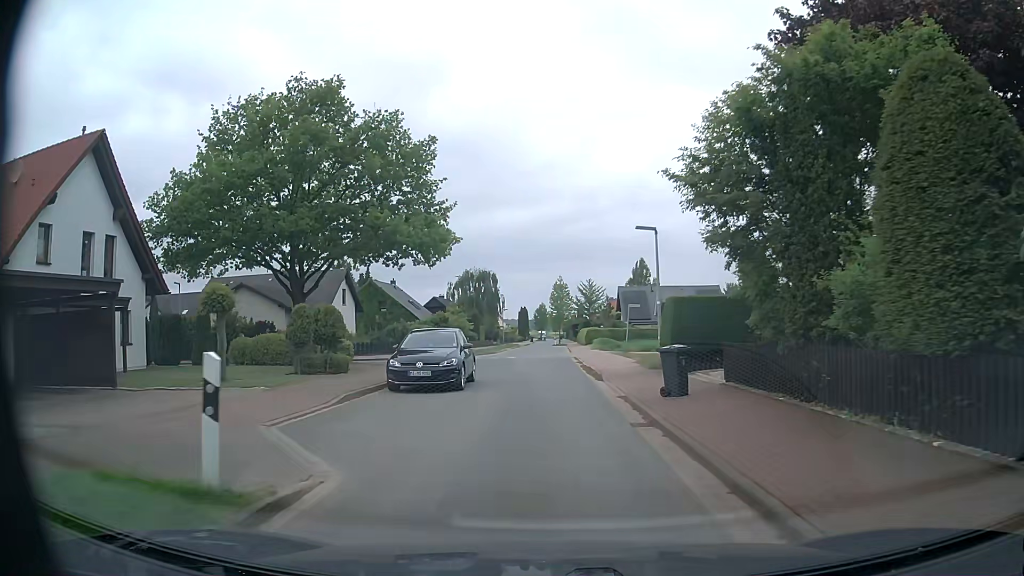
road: residential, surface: asphalt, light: Day
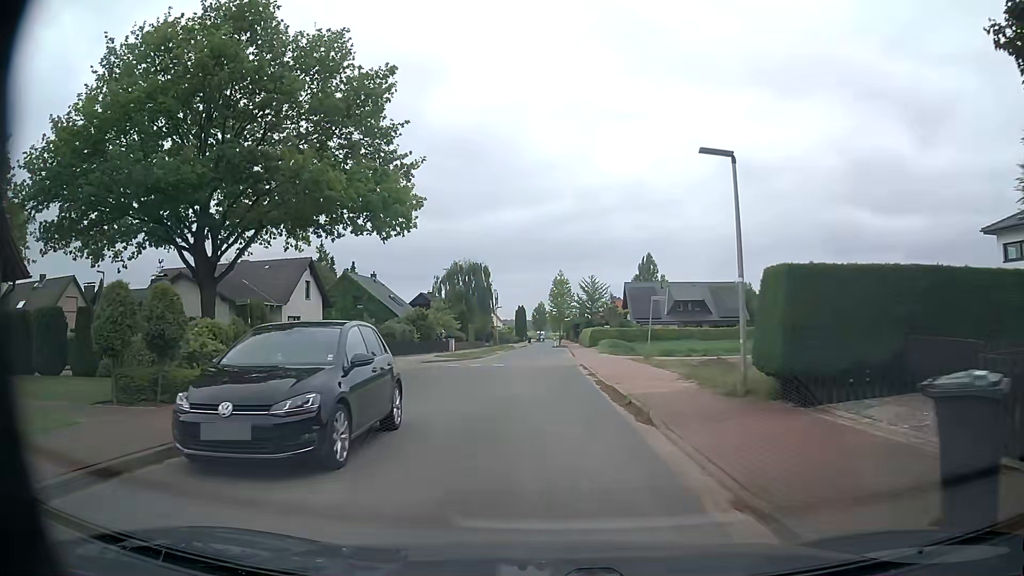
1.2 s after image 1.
(-0.1, +9.4) m; -2°
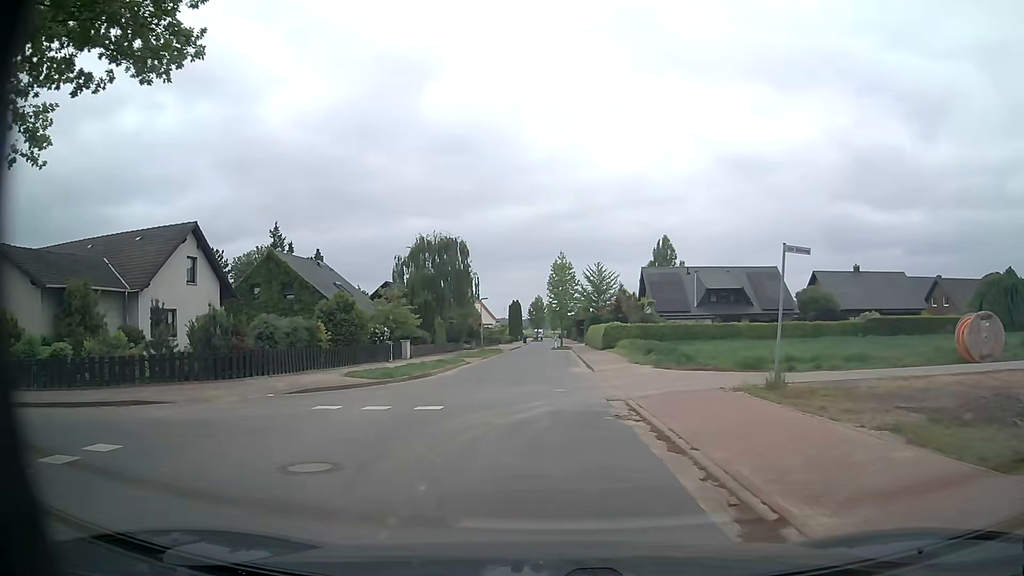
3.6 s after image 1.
(+0.2, +17.9) m; +1°
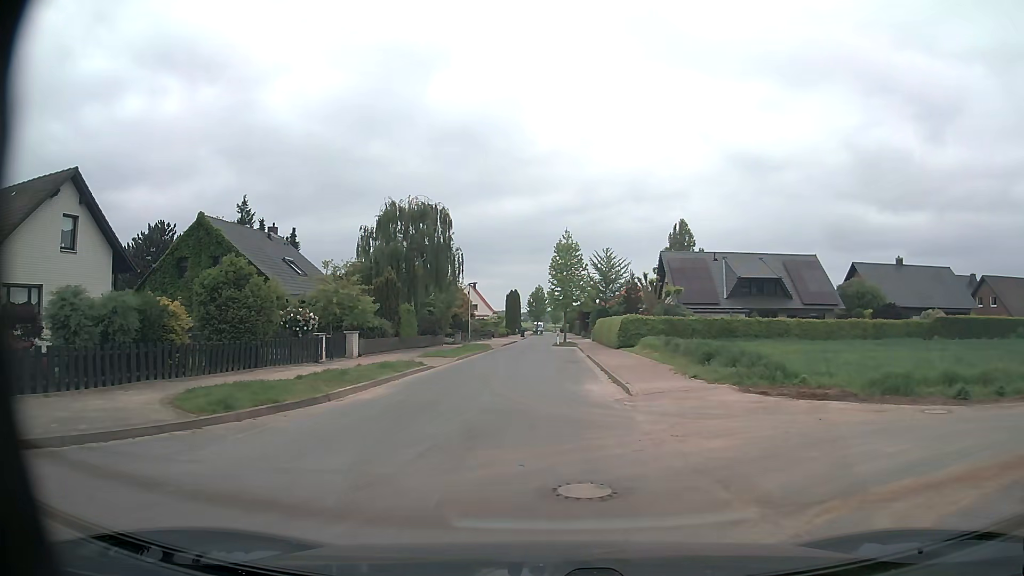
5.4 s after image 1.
(0.0, +10.8) m; 0°
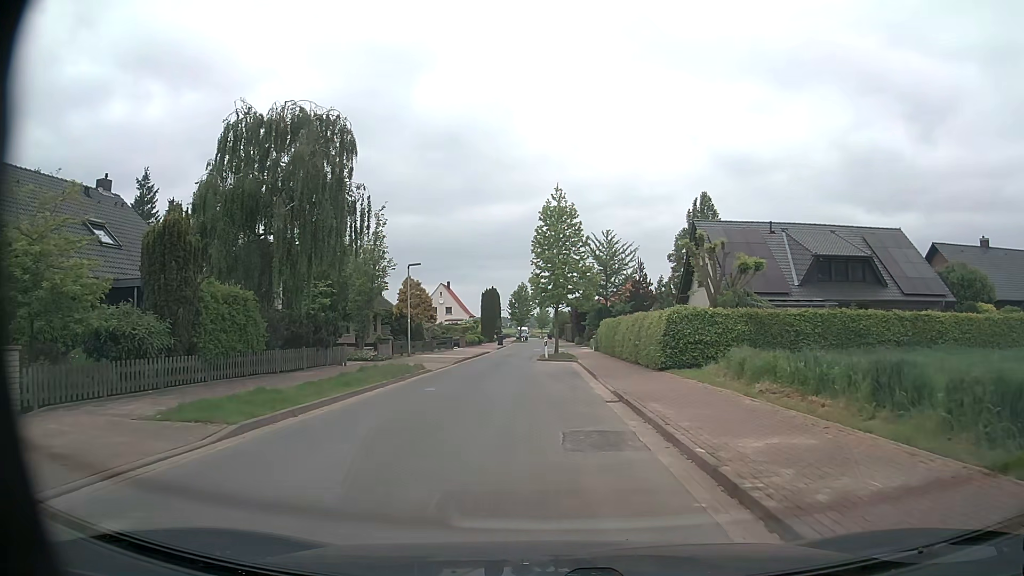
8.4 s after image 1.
(+0.2, +19.6) m; +1°
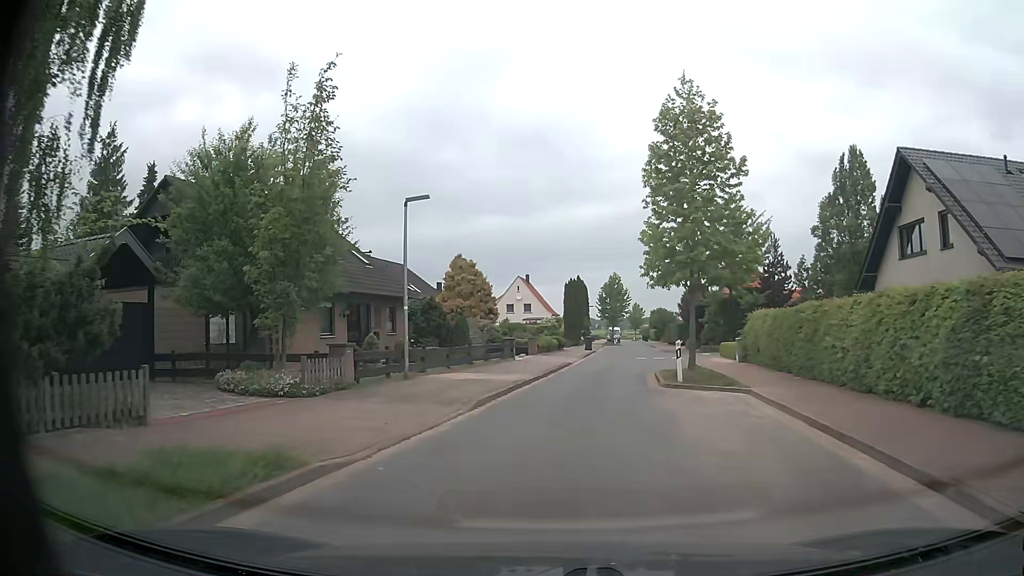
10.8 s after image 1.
(-0.9, +17.8) m; -7°
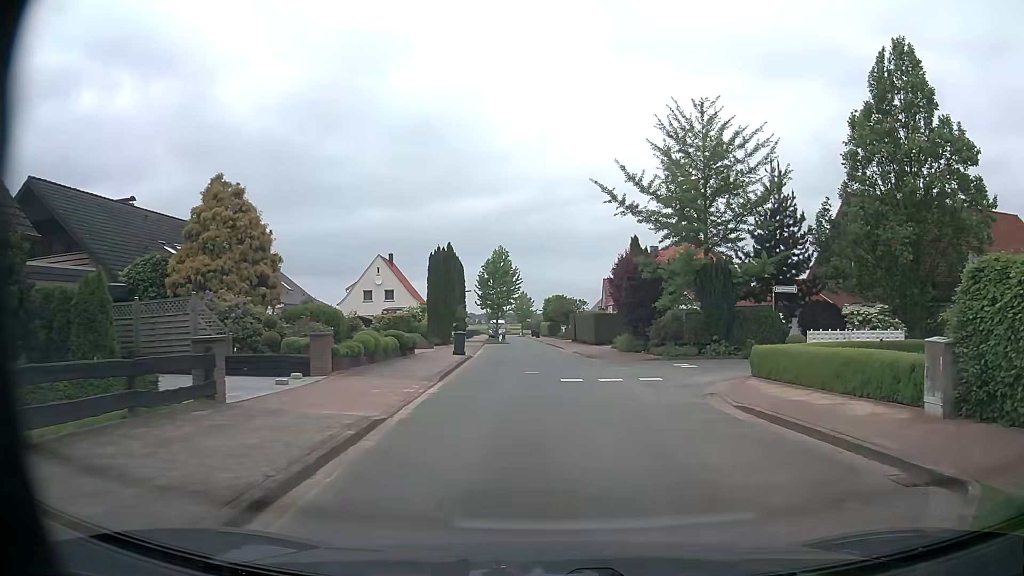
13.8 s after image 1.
(+1.3, +21.4) m; +10°
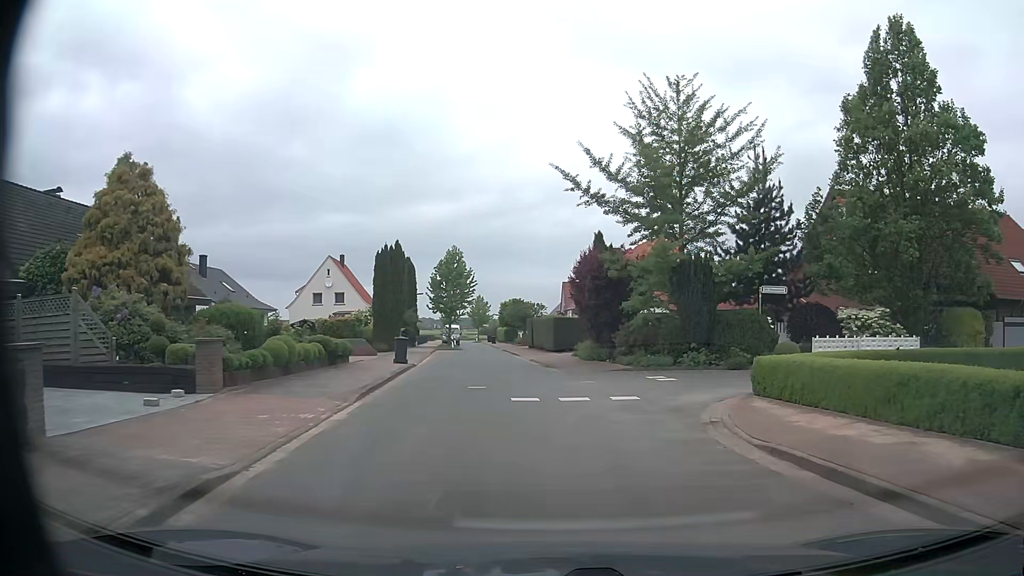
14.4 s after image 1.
(+0.1, +3.6) m; +3°
(+1, +10) (0, +20) (-1, +30) (-2, +40) (-3, +50) (-4, +60) (-6, +70) (-7, +80) (-8, +89) (-10, +99) m
